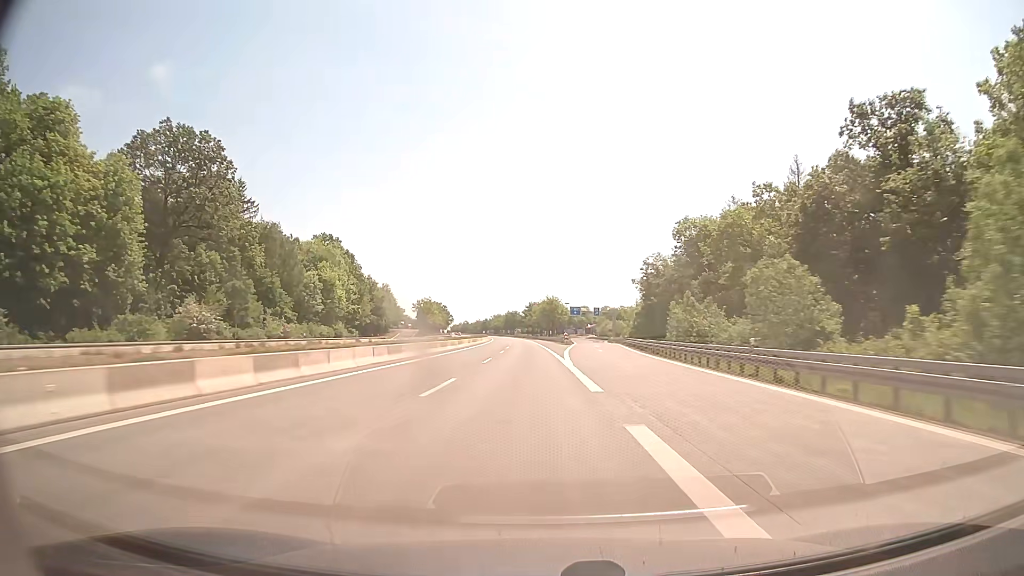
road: motorway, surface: concrete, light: Day
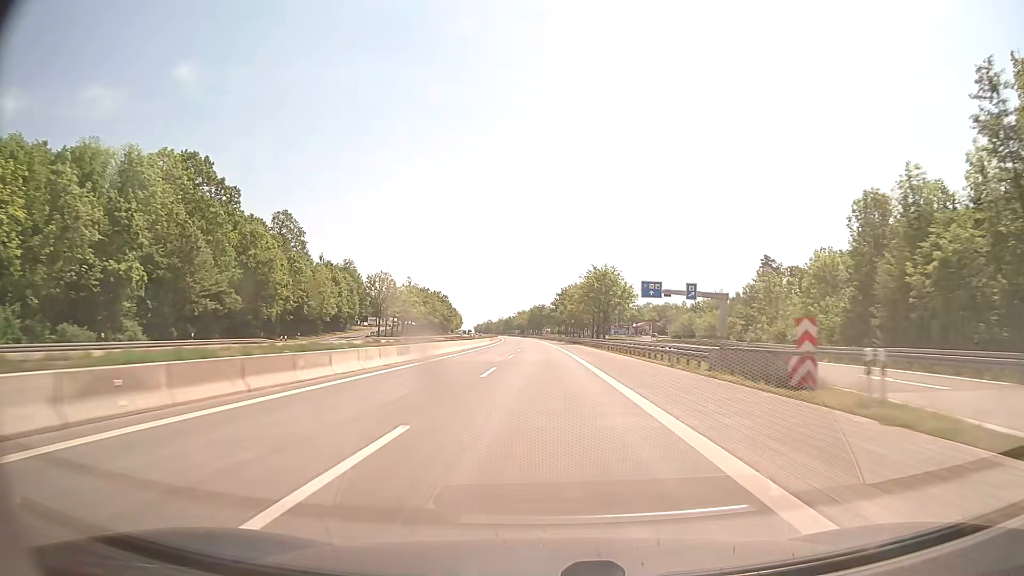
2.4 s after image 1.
(-2.2, +83.2) m; -3°
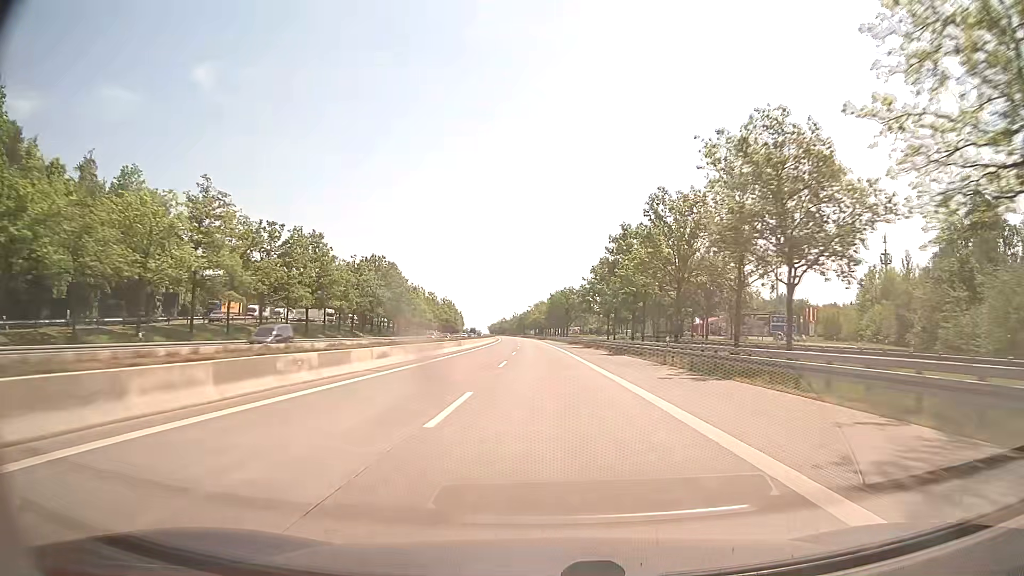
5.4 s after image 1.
(-1.5, +104.0) m; -2°
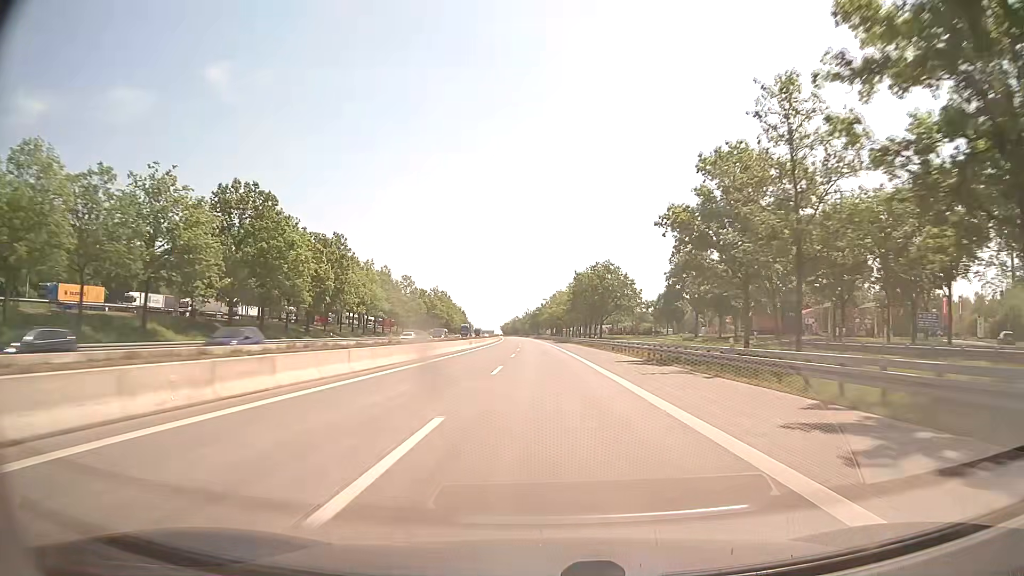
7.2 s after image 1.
(-0.9, +62.5) m; -2°
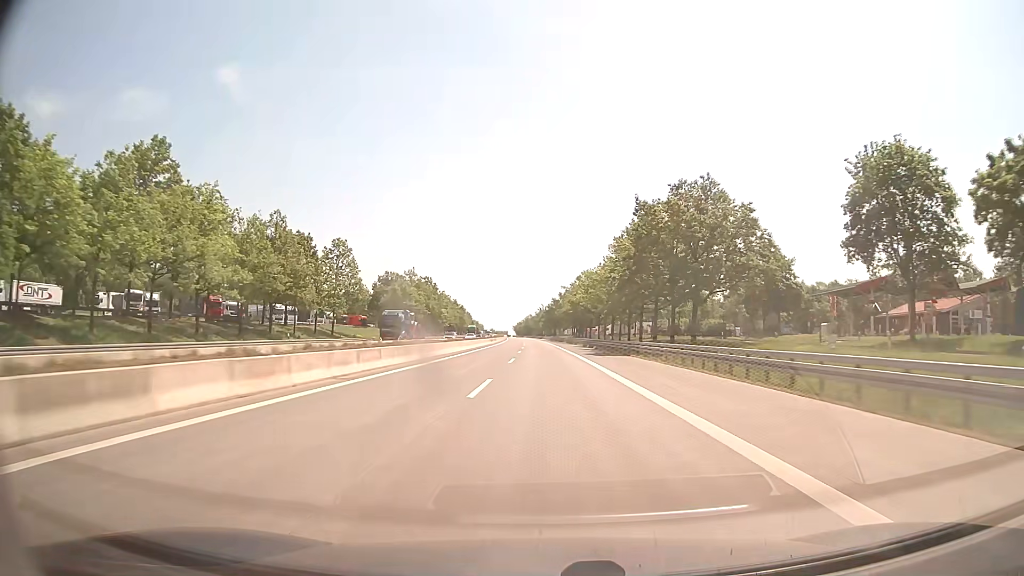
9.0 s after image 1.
(-0.6, +62.5) m; -1°
(0, +10) (0, +20) (0, +30) (0, +40) (0, +50) (0, +60) (0, +70) (-1, +80) (-1, +90) (-1, +100) m
